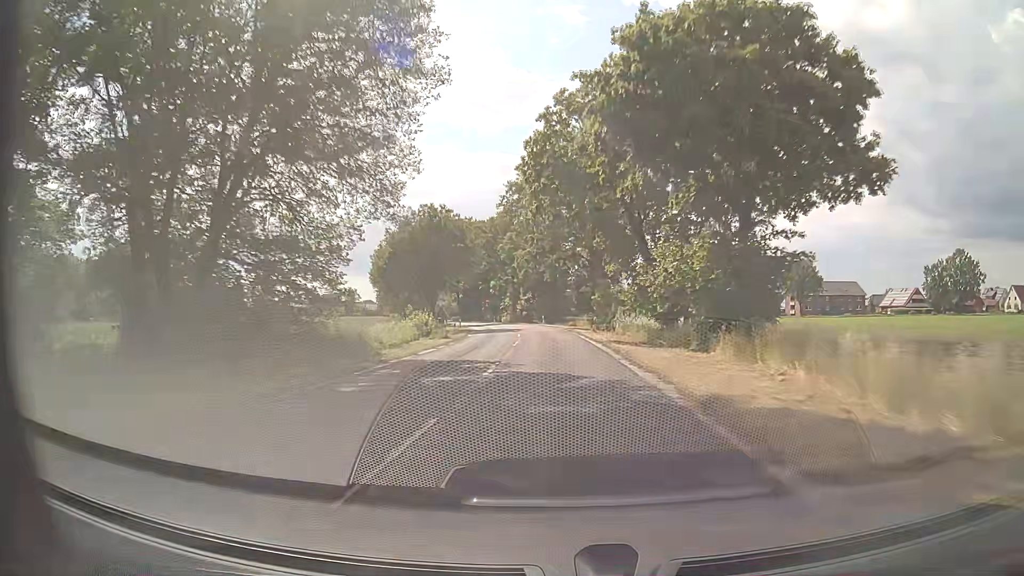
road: secondary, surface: asphalt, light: Day
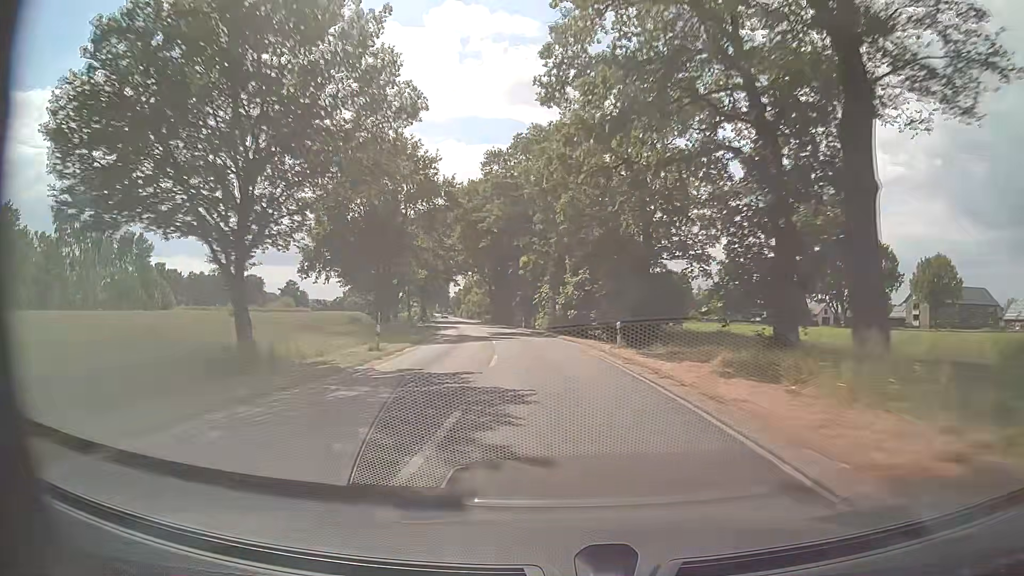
(-1.3, +47.5) m; -5°
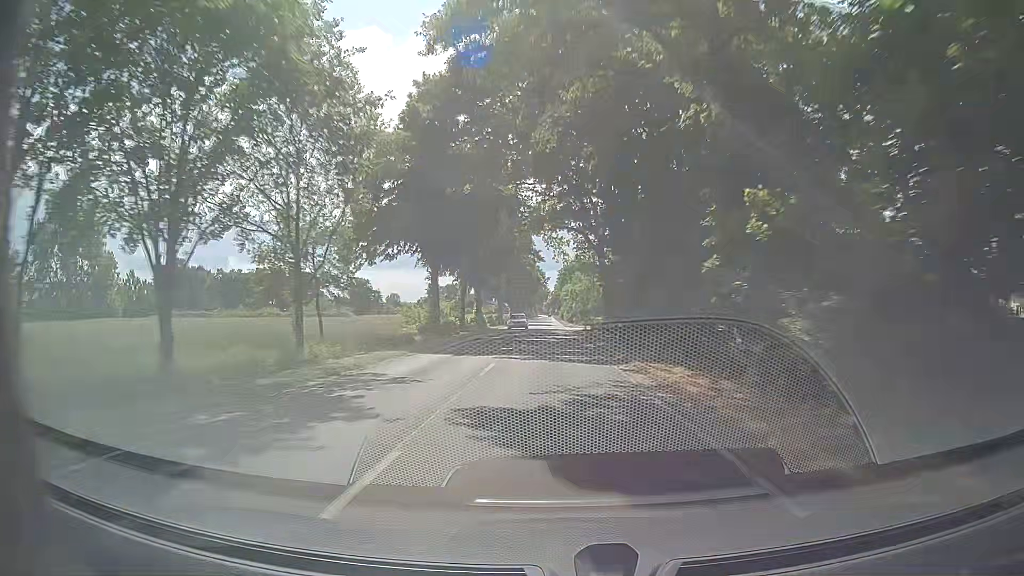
(-6.4, +62.8) m; -10°
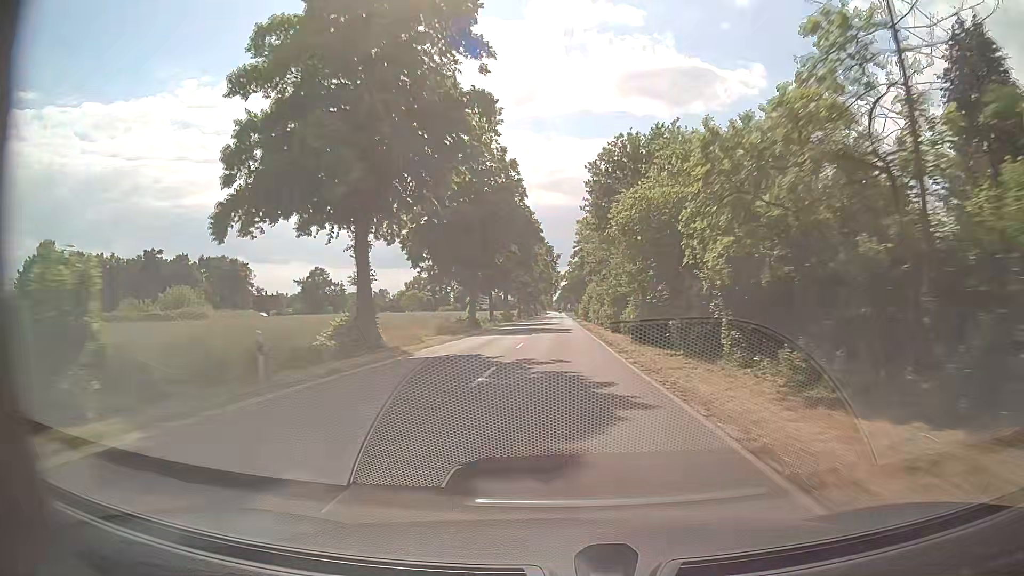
(-0.8, +74.4) m; 0°
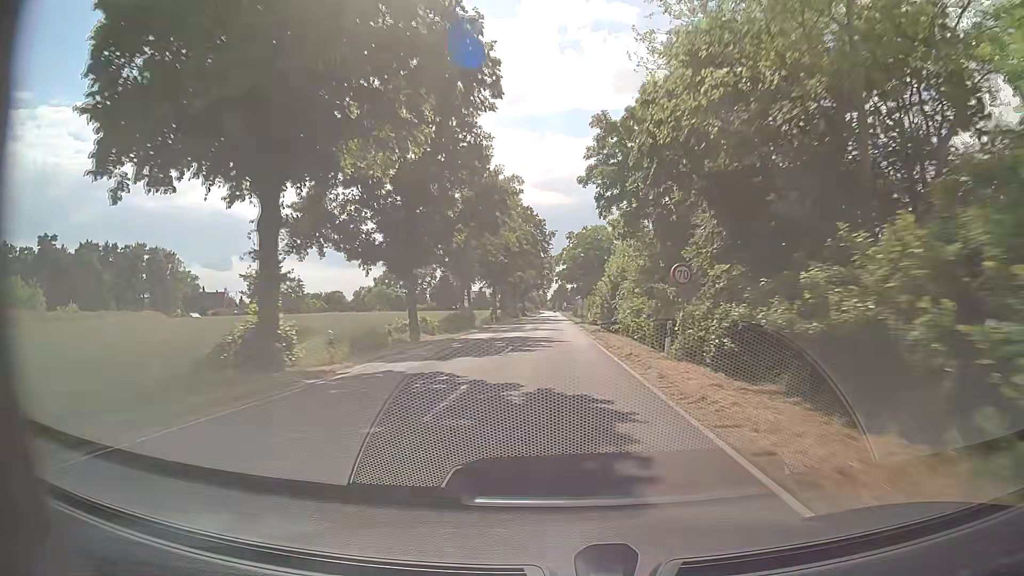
(-0.2, +39.5) m; 0°
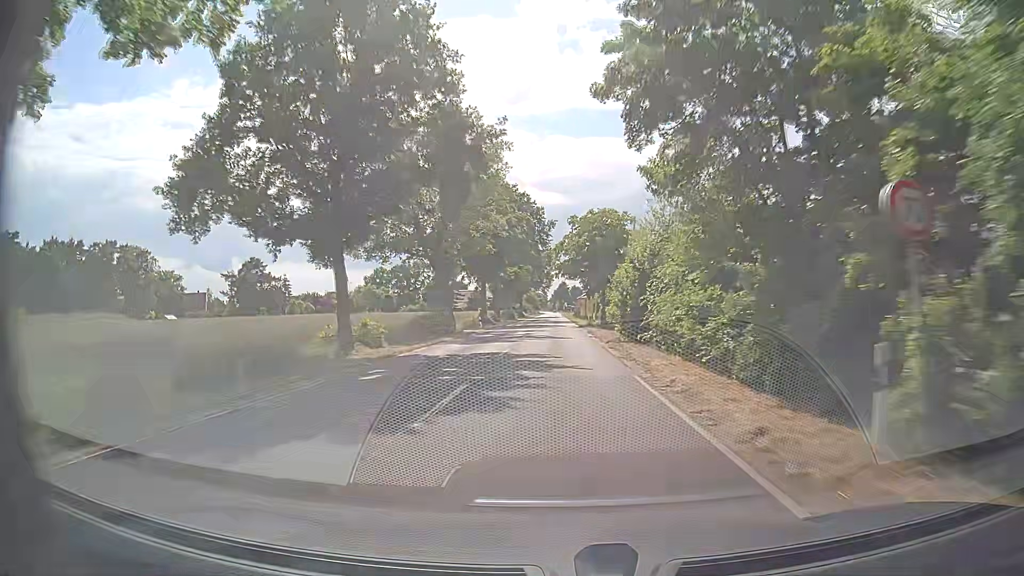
(0.0, +12.3) m; +1°
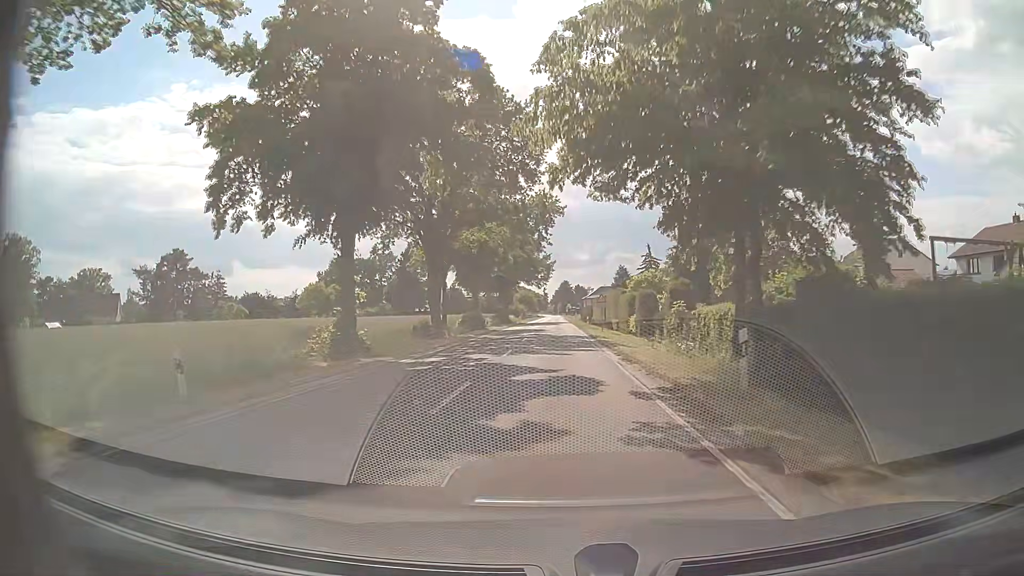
(-0.5, +45.2) m; -1°
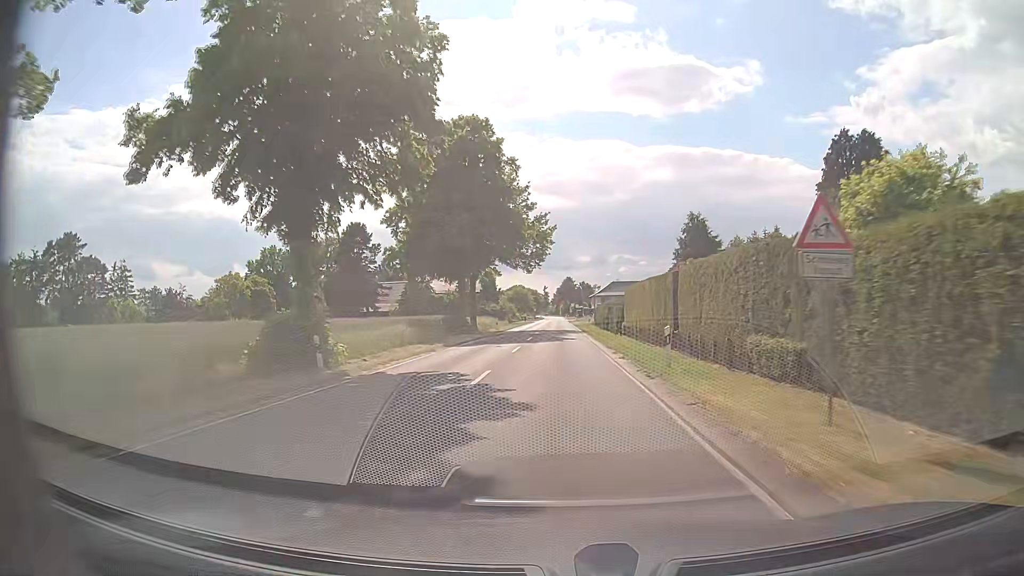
(+0.1, +43.7) m; 0°
(0, +10) (0, +20) (0, +30) (0, +40) (0, +50) (0, +60) (0, +70) (0, +80) (0, +90) (0, +100) m
